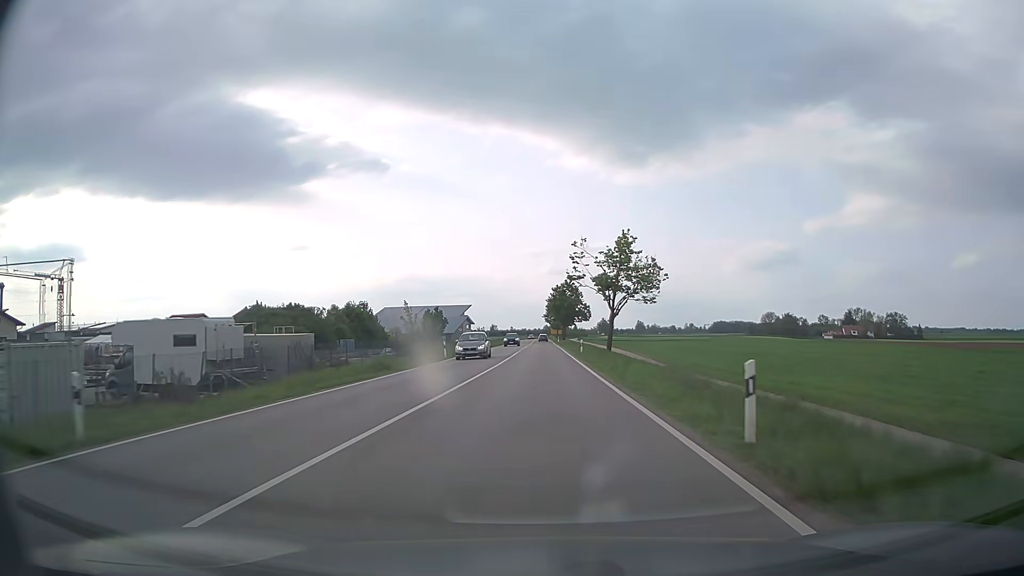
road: secondary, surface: asphalt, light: Day
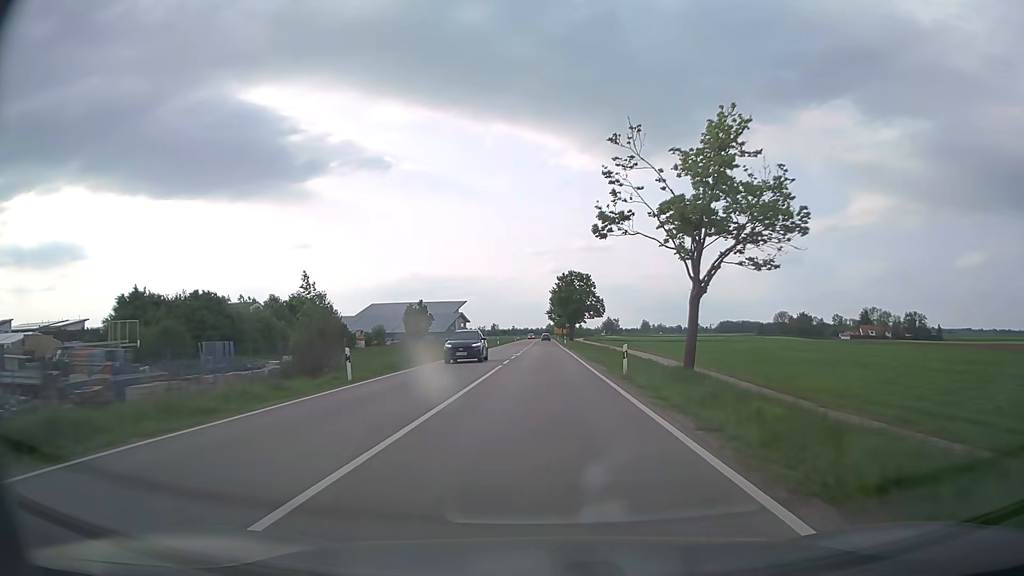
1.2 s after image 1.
(0.0, +22.5) m; 0°
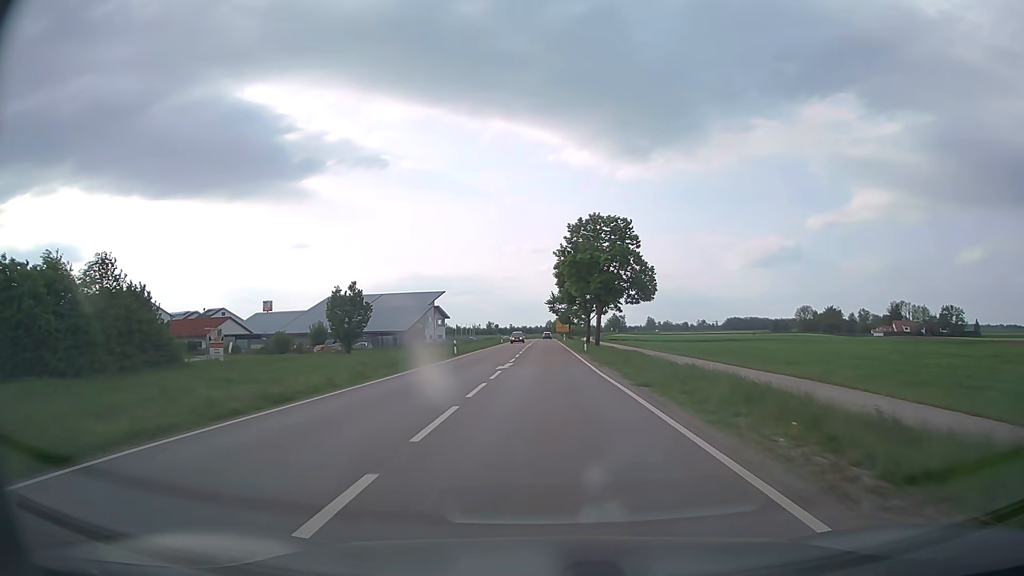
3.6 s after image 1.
(-0.1, +45.2) m; 0°
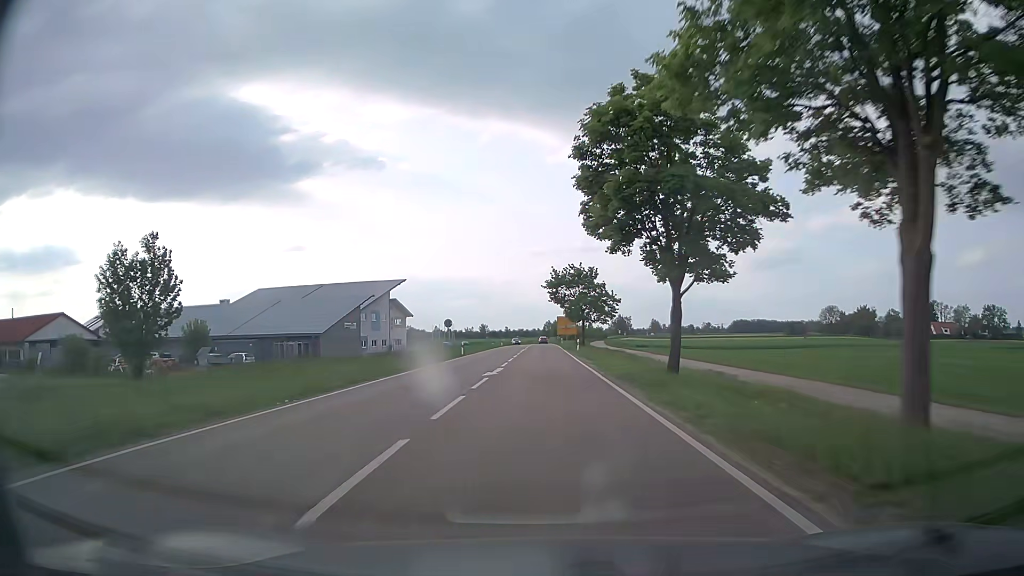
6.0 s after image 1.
(+0.1, +45.2) m; 0°
